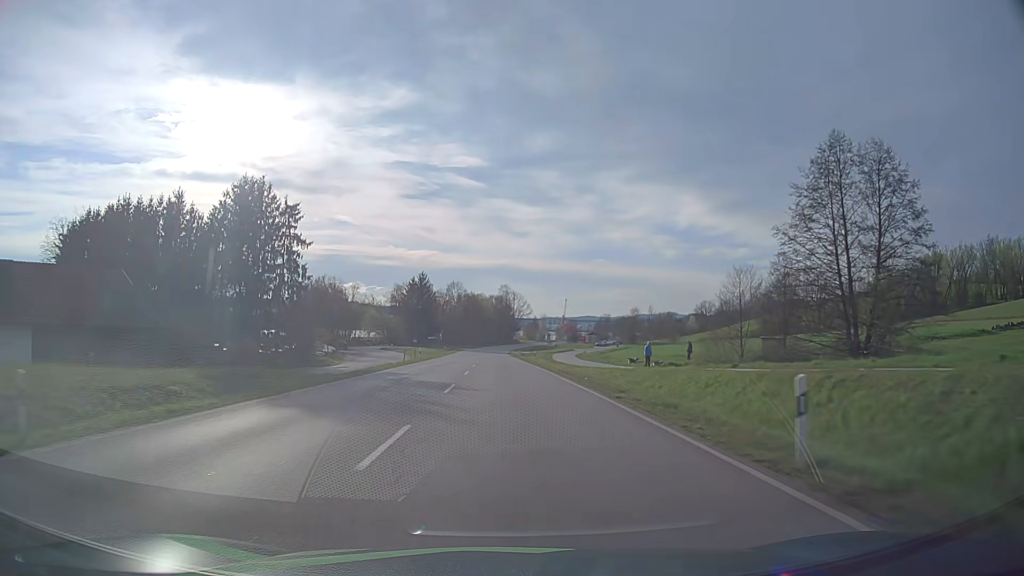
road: primary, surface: asphalt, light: Day
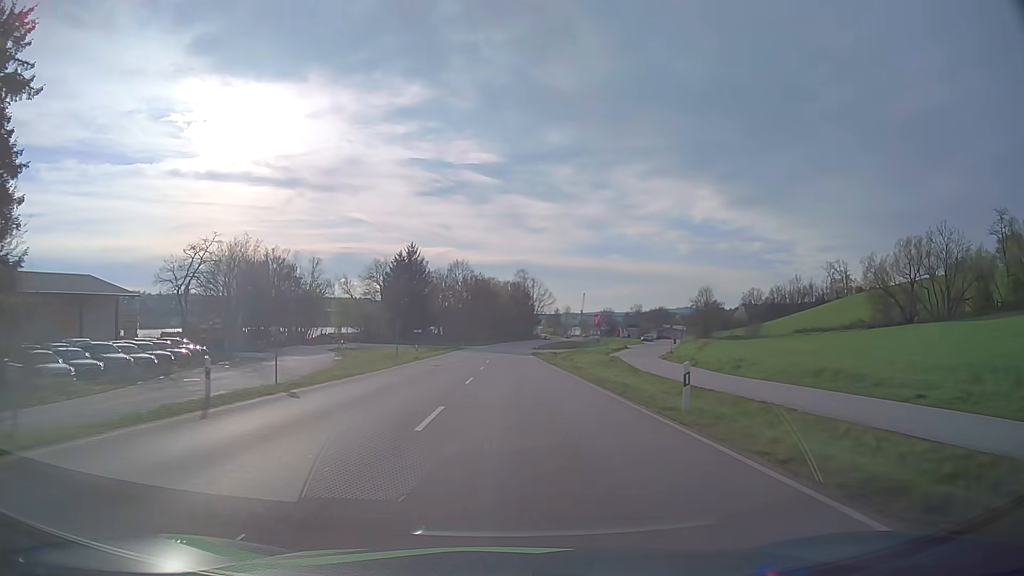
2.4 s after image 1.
(-0.7, +44.7) m; -1°
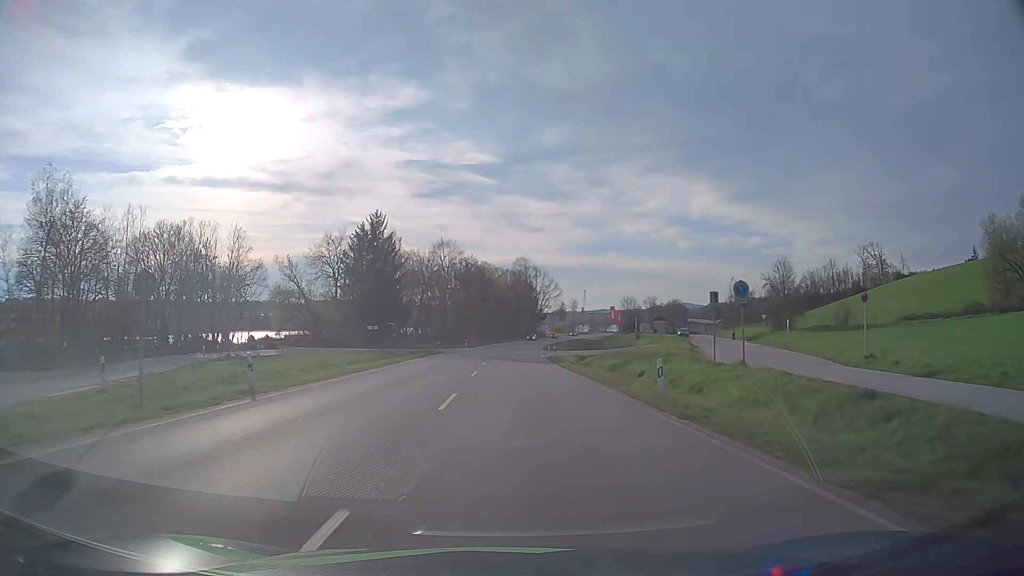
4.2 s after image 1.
(0.0, +32.8) m; 0°
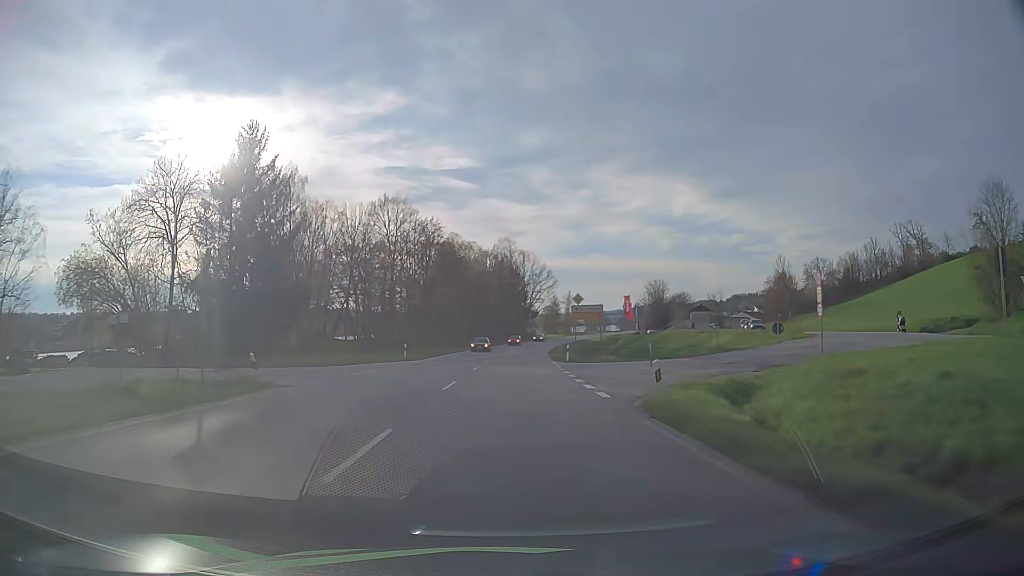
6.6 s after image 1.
(+0.4, +42.8) m; +1°
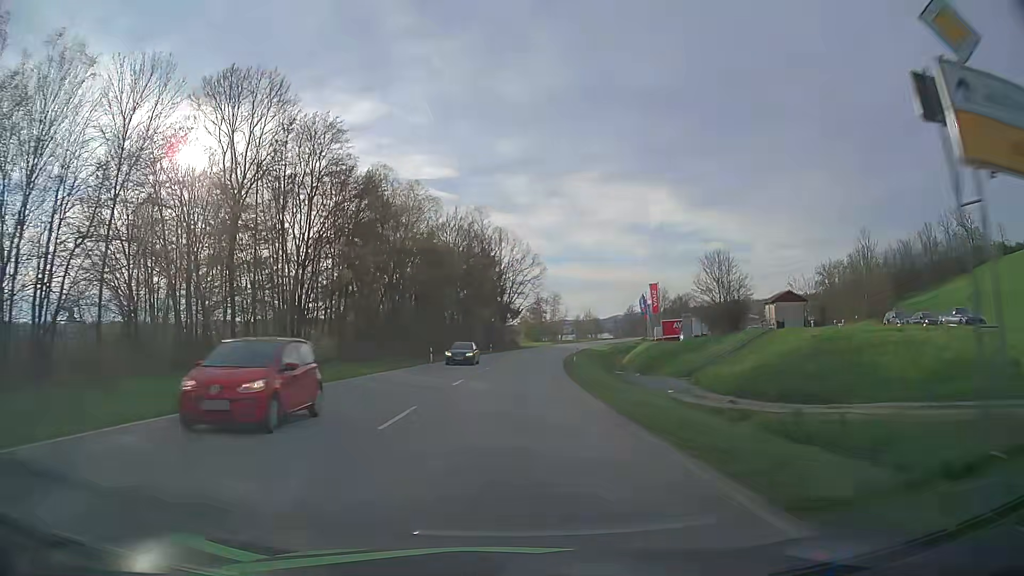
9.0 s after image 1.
(+0.7, +43.2) m; +2°
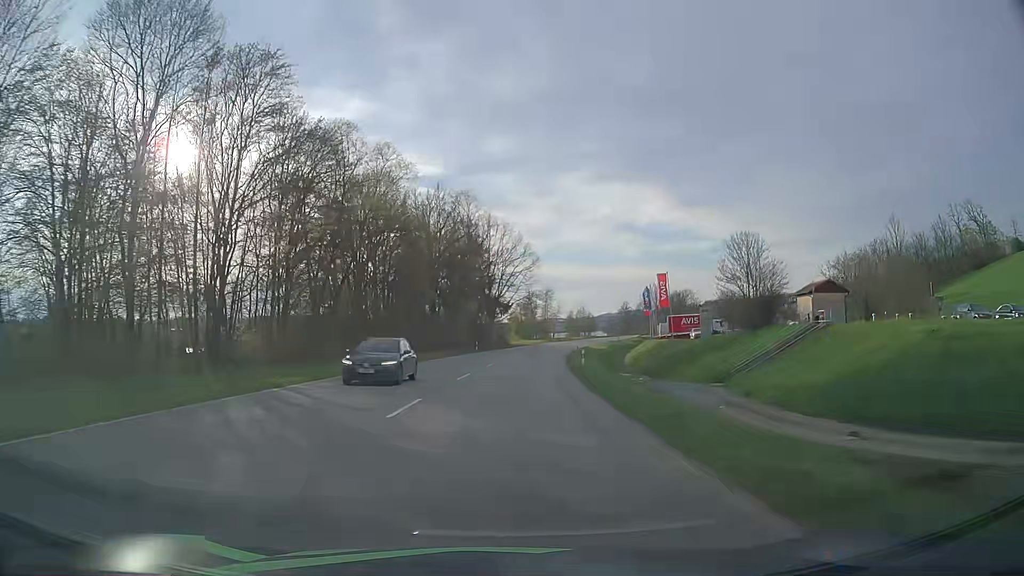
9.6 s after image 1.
(+0.1, +11.0) m; +1°
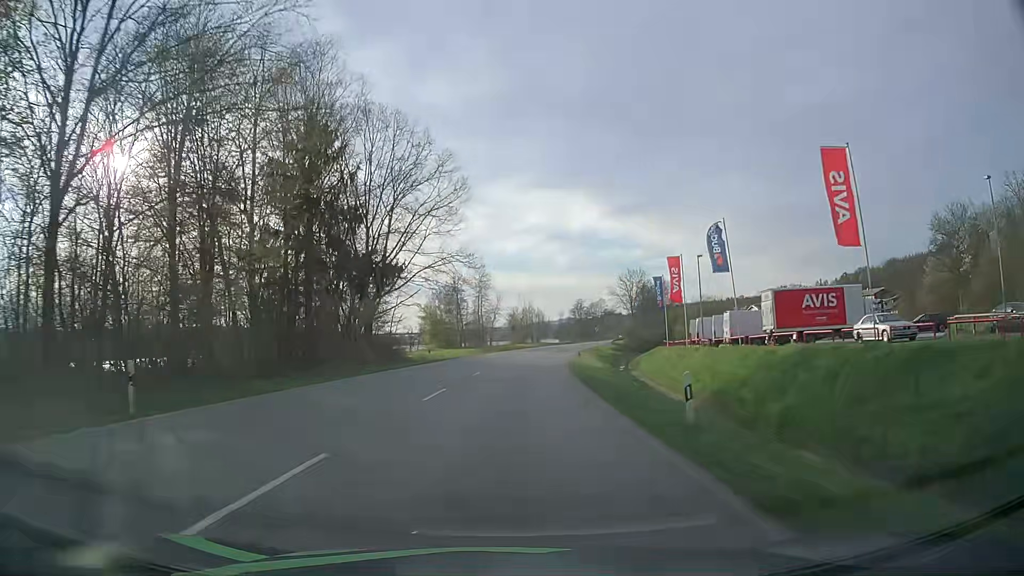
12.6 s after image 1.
(+2.6, +55.4) m; +6°
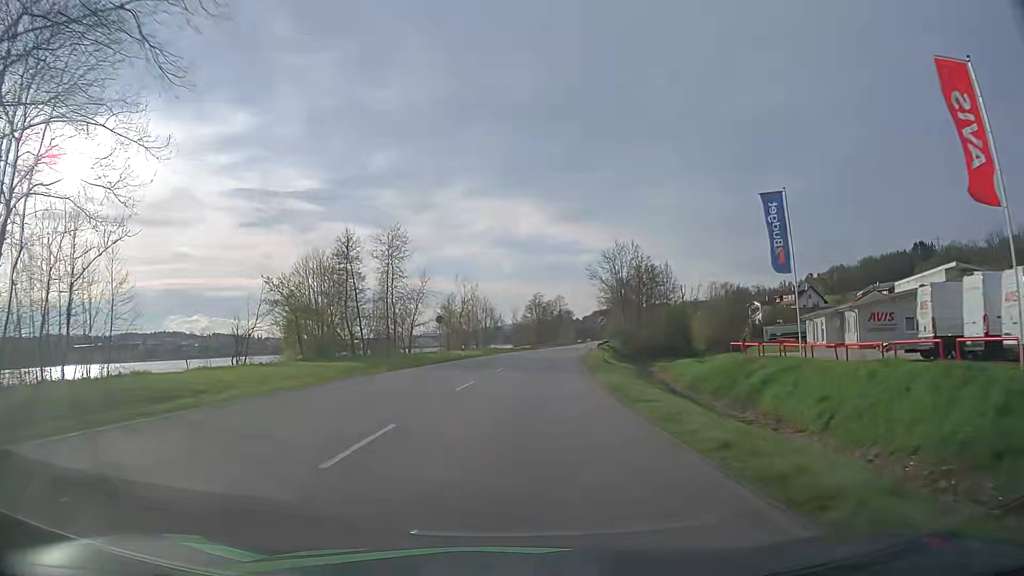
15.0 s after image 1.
(+1.7, +44.8) m; +5°
(0, +10) (0, +20) (+1, +30) (+2, +40) (+3, +50) (+4, +60) (+6, +70) (+7, +80) (+9, +89) (+10, +99) m
